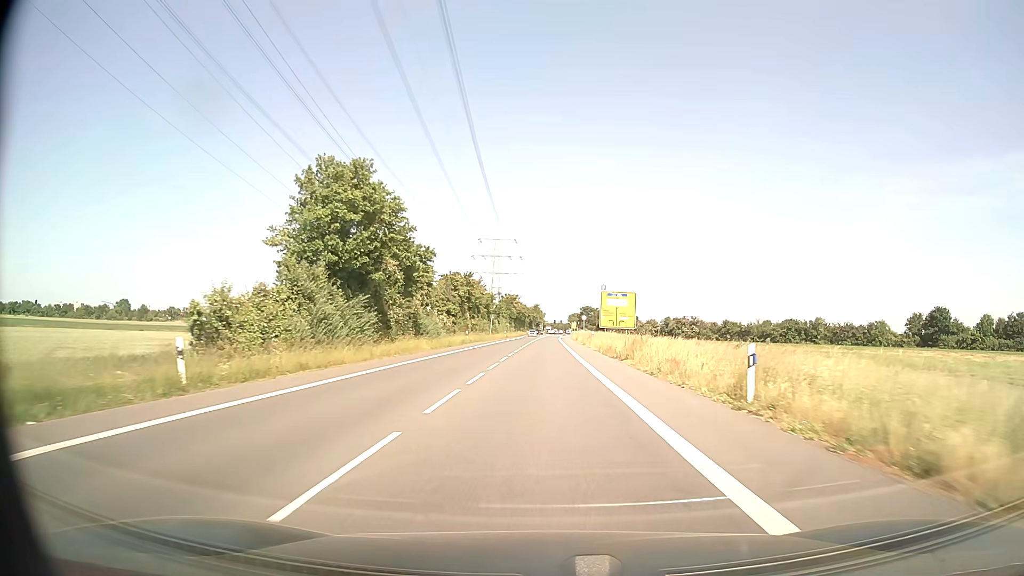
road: secondary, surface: asphalt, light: Day
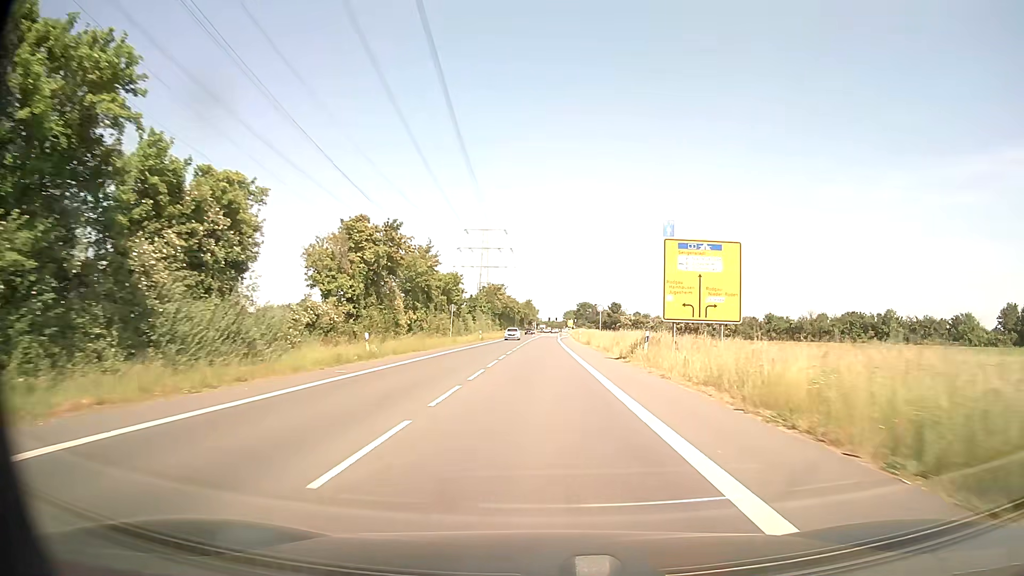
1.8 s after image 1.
(+0.2, +35.1) m; +1°
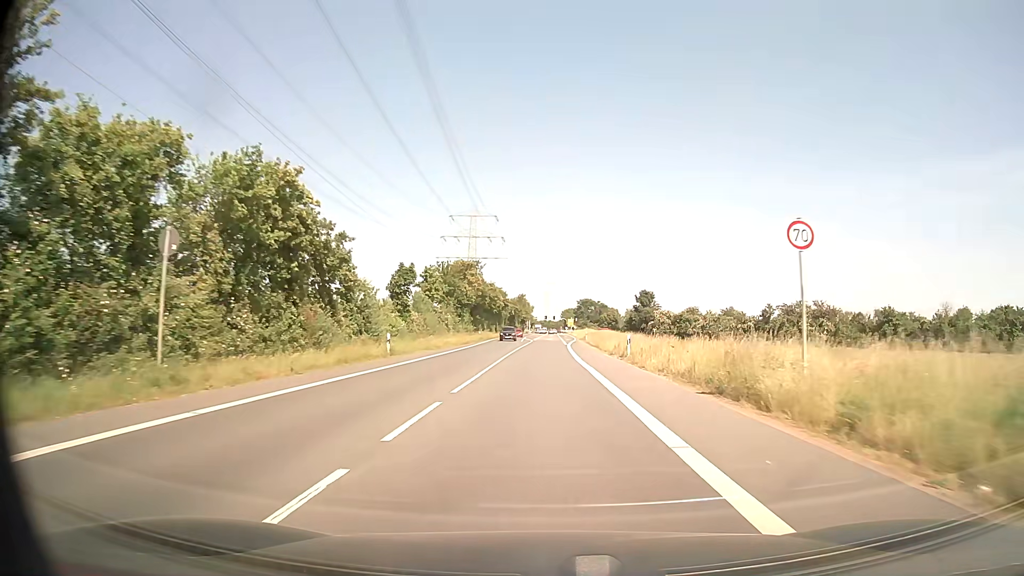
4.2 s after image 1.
(0.0, +45.7) m; 0°
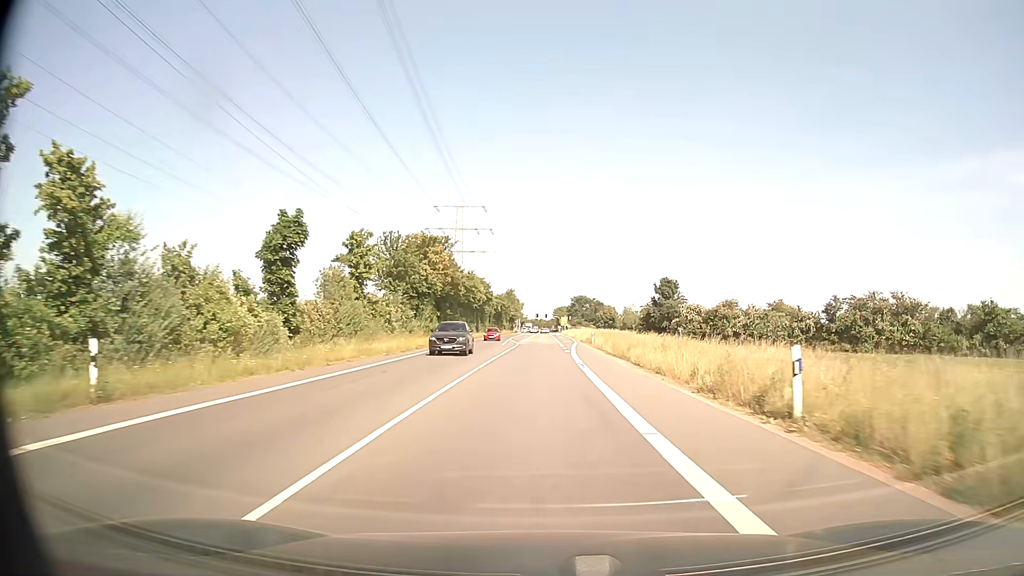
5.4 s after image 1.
(+0.1, +22.4) m; +1°
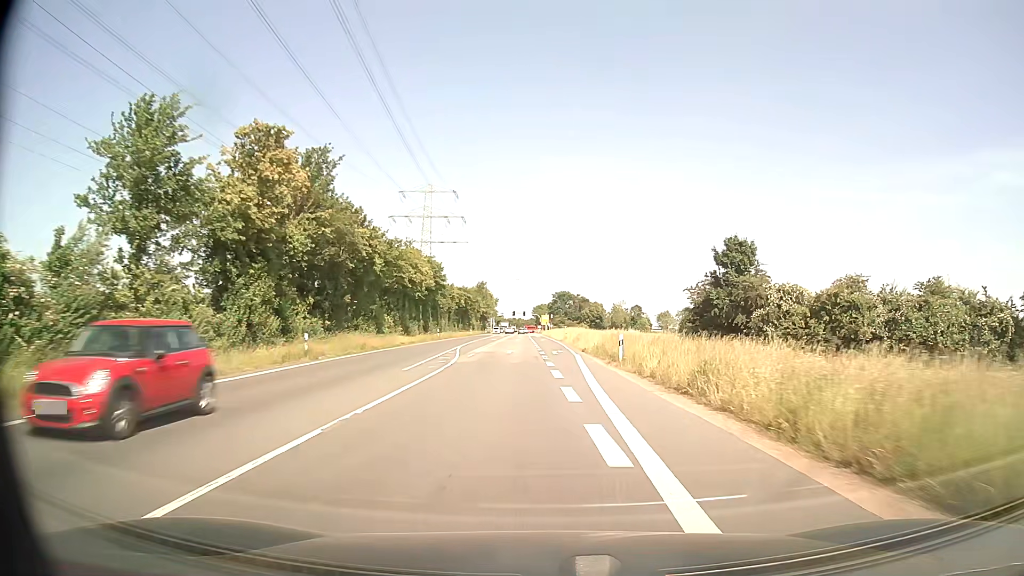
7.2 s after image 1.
(+0.4, +33.0) m; +2°
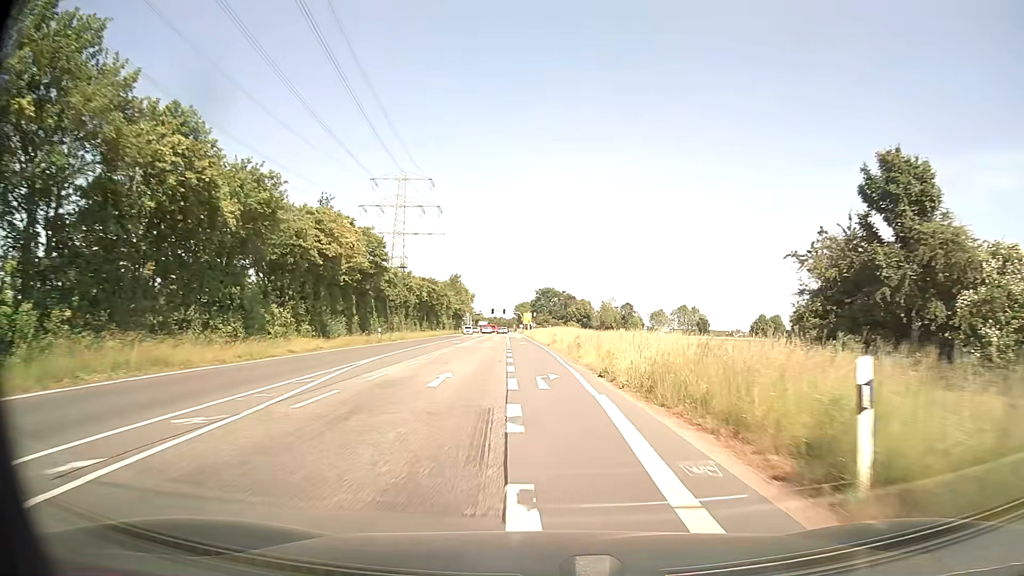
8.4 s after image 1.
(+0.3, +21.6) m; +1°
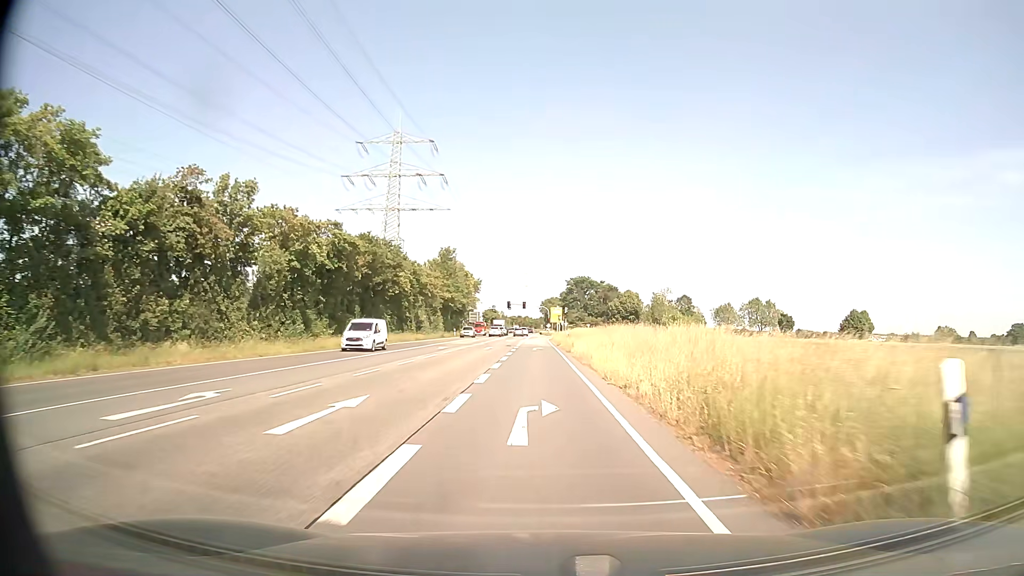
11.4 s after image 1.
(-0.8, +52.6) m; -2°
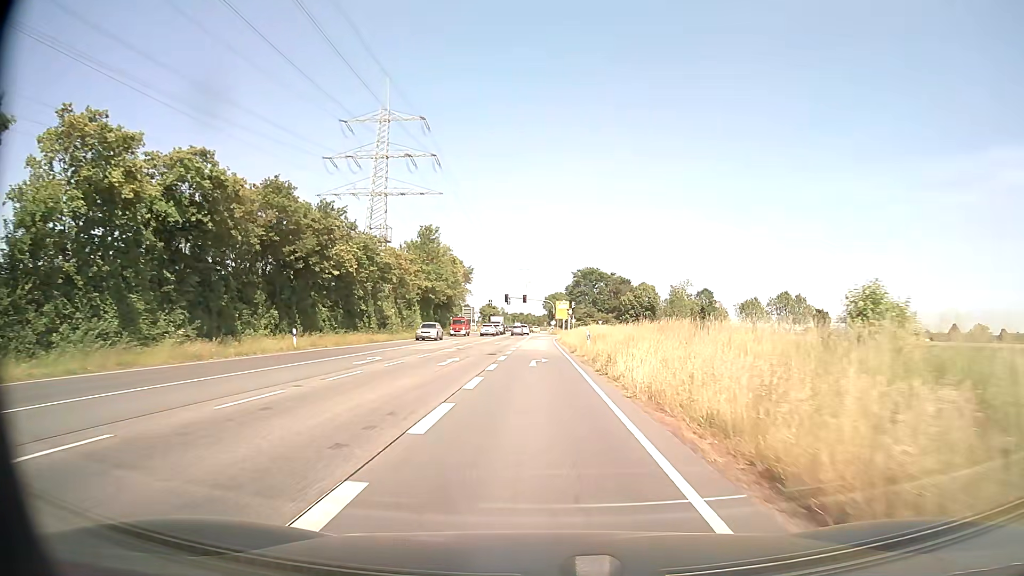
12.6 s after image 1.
(-0.1, +20.1) m; 0°
(0, +10) (0, +20) (0, +30) (0, +40) (0, +50) (0, +60) (0, +70) (0, +80) (+1, +90) (+2, +100) m
